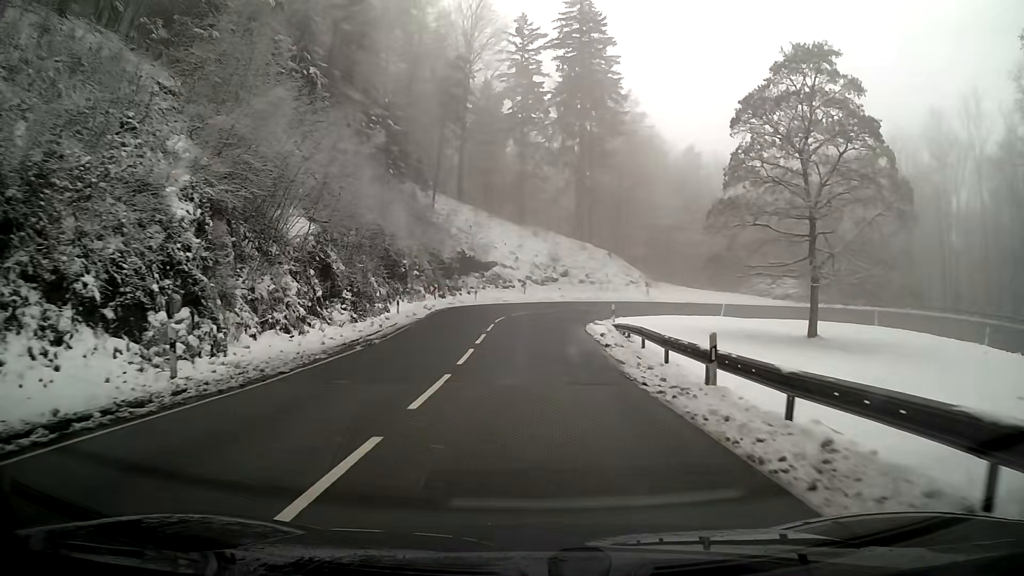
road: primary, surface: asphalt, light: Day
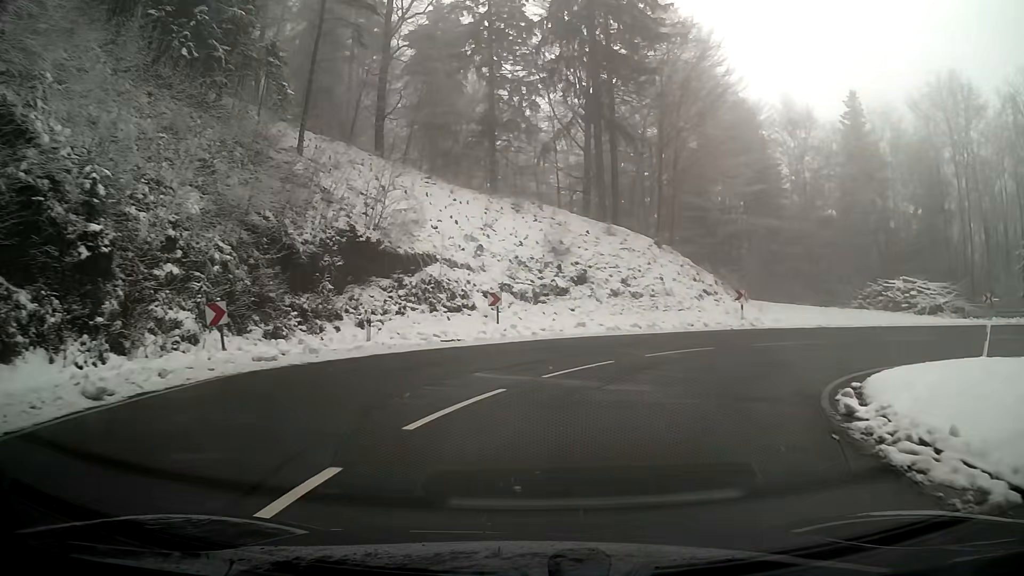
(+0.1, +31.5) m; +3°
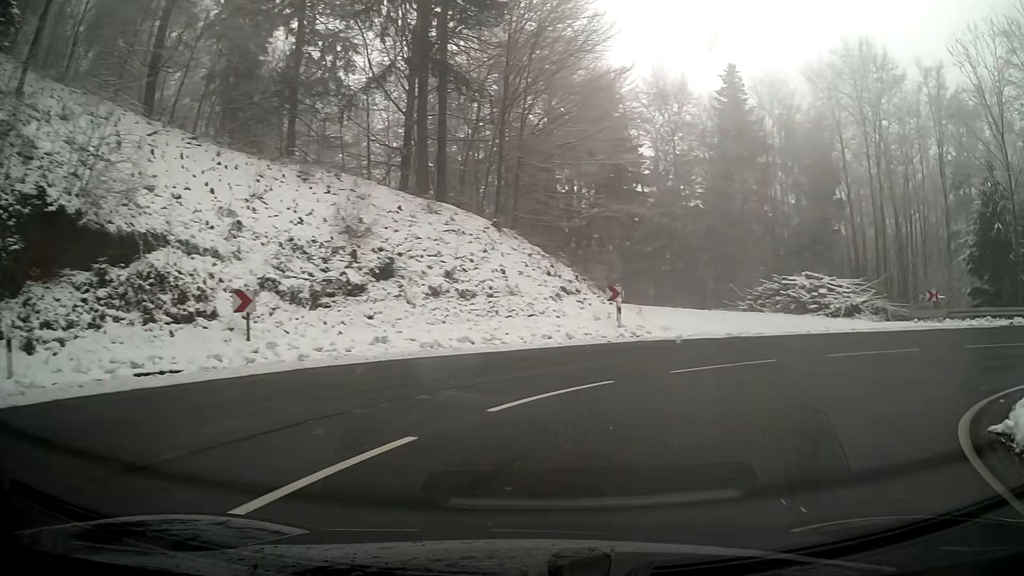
(+1.3, +9.4) m; +18°
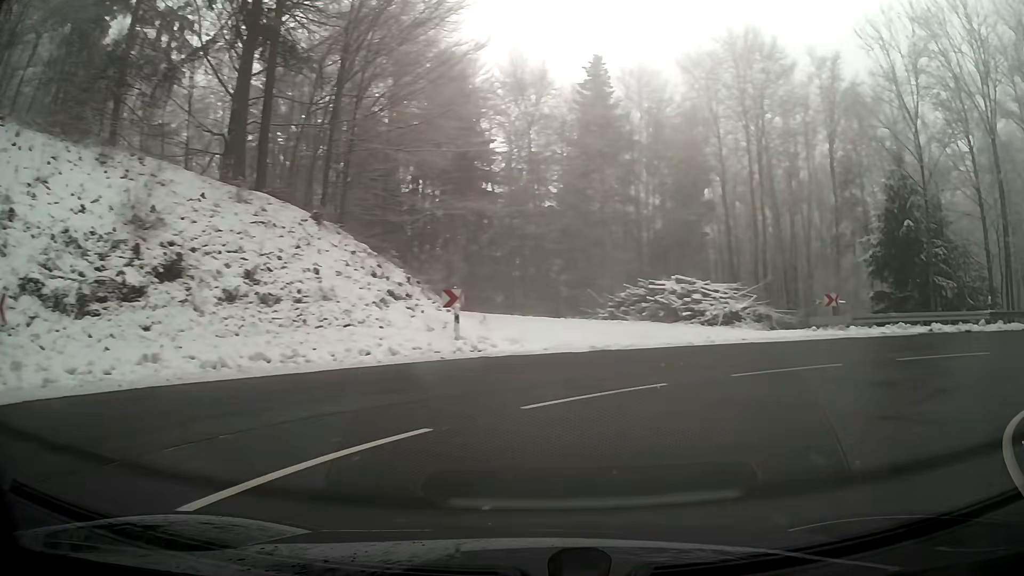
(+0.5, +4.2) m; +14°
